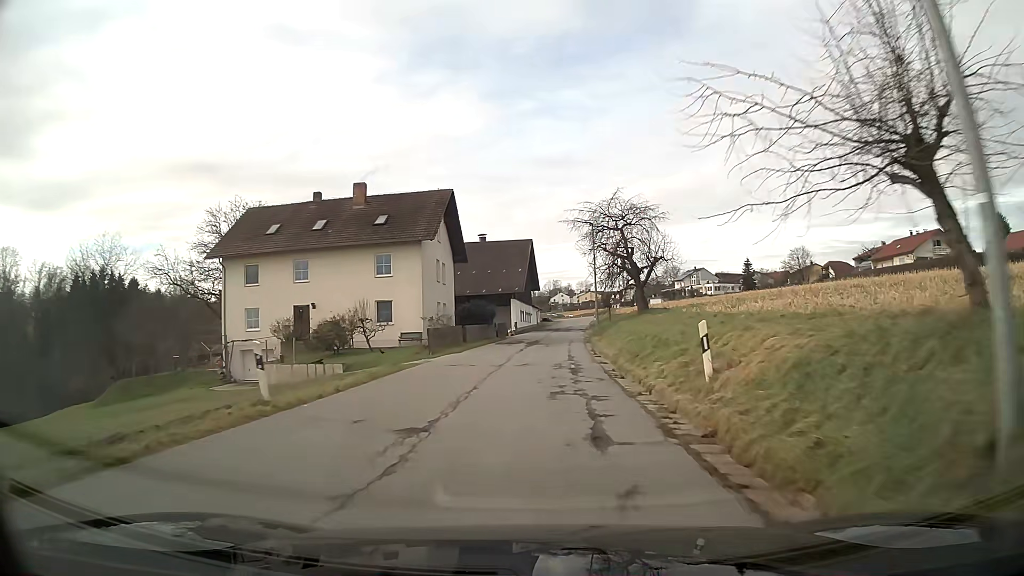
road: unclassified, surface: asphalt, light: Day
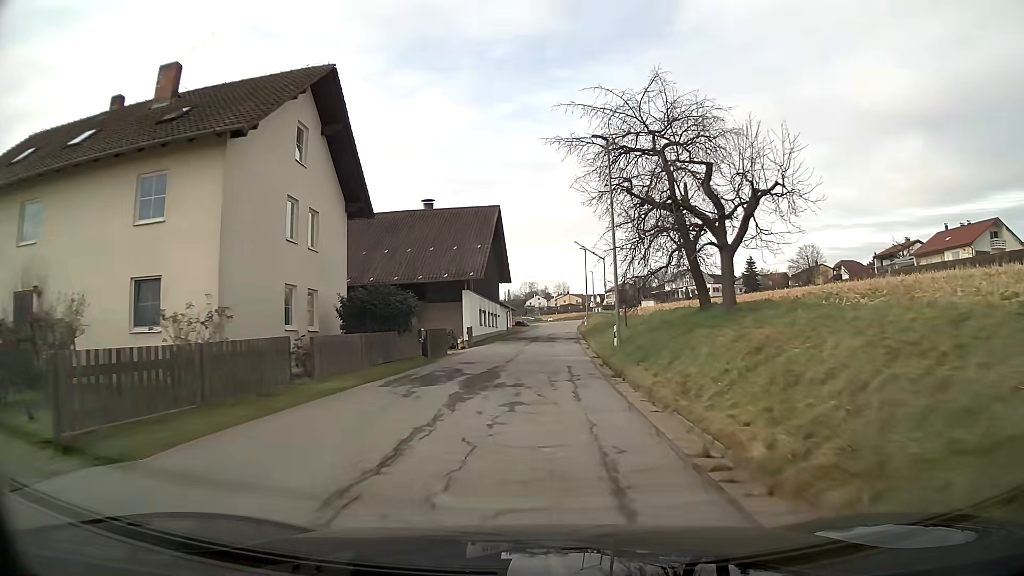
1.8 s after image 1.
(+0.4, +23.3) m; +2°
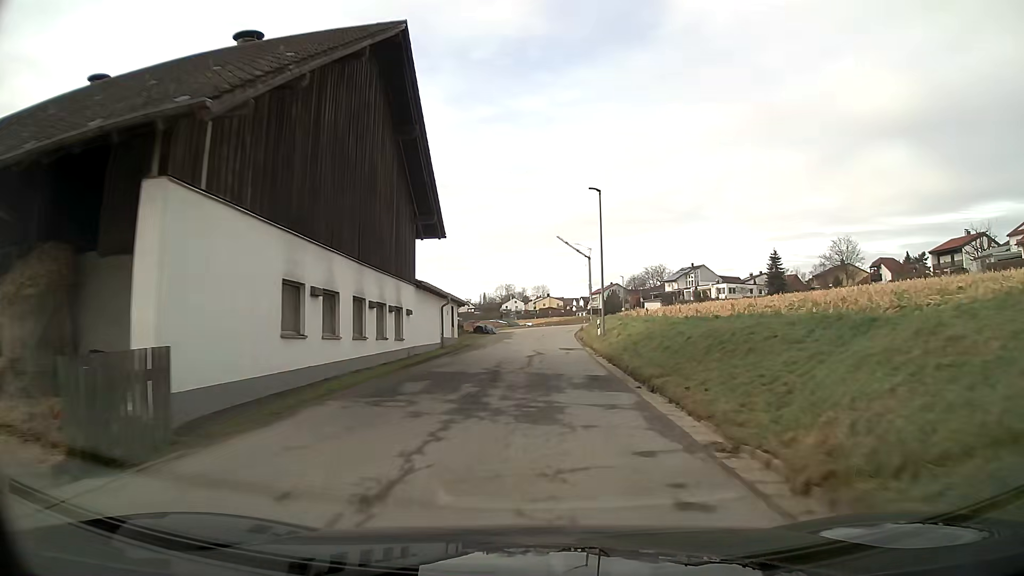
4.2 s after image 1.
(+0.5, +31.8) m; +2°
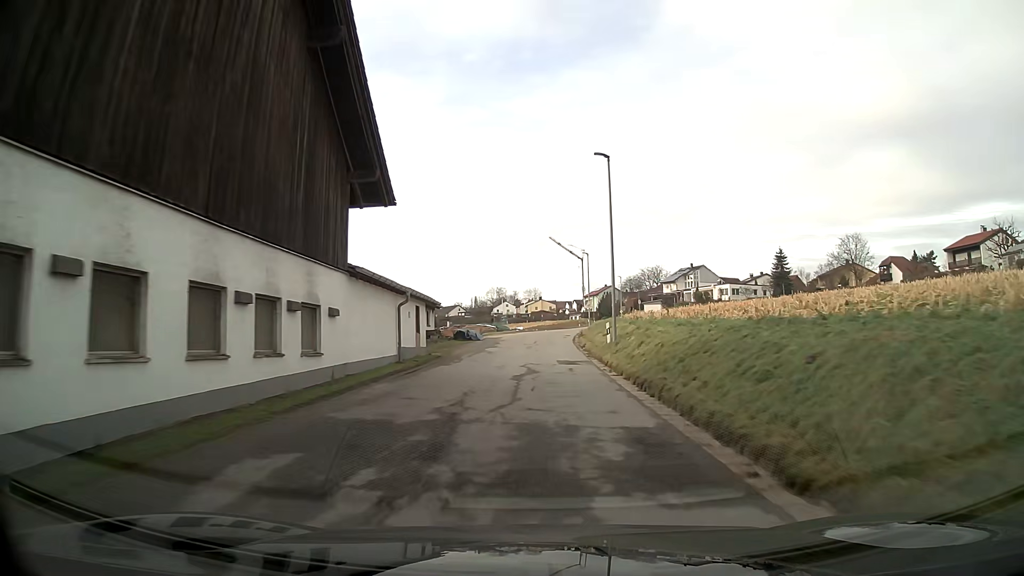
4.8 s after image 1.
(+0.1, +7.9) m; +1°
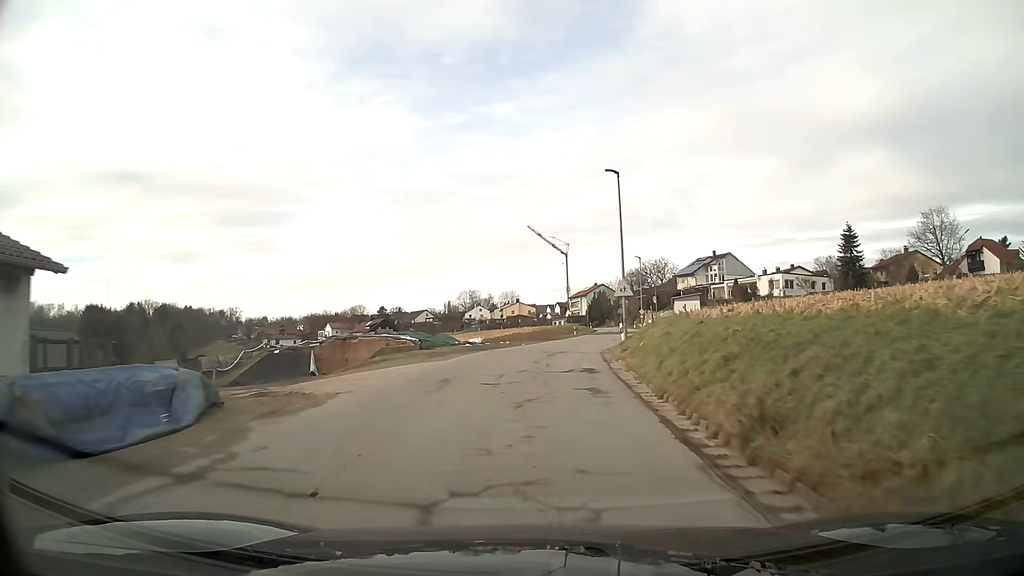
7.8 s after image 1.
(+0.6, +38.7) m; +2°
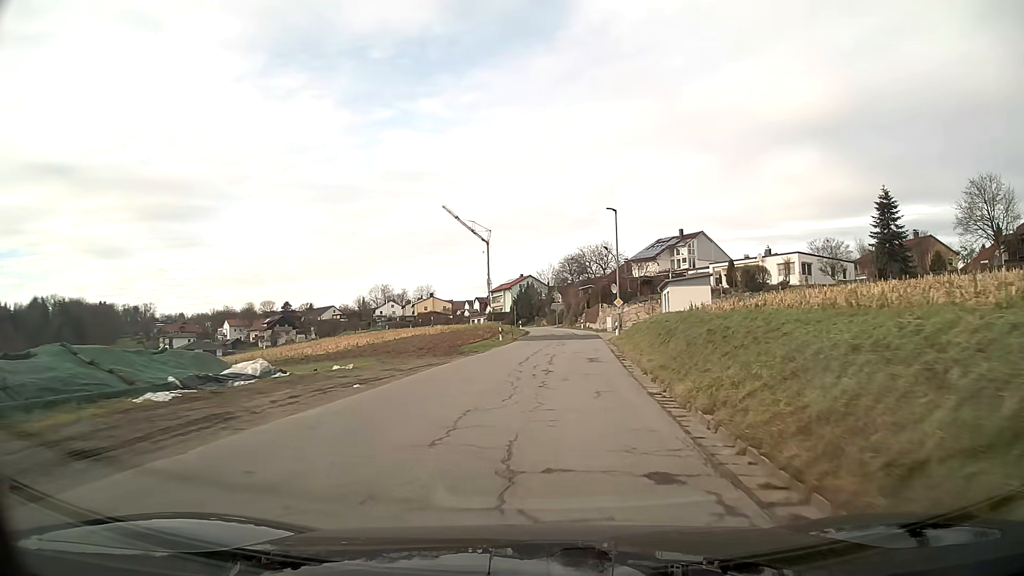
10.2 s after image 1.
(+1.5, +29.3) m; +7°
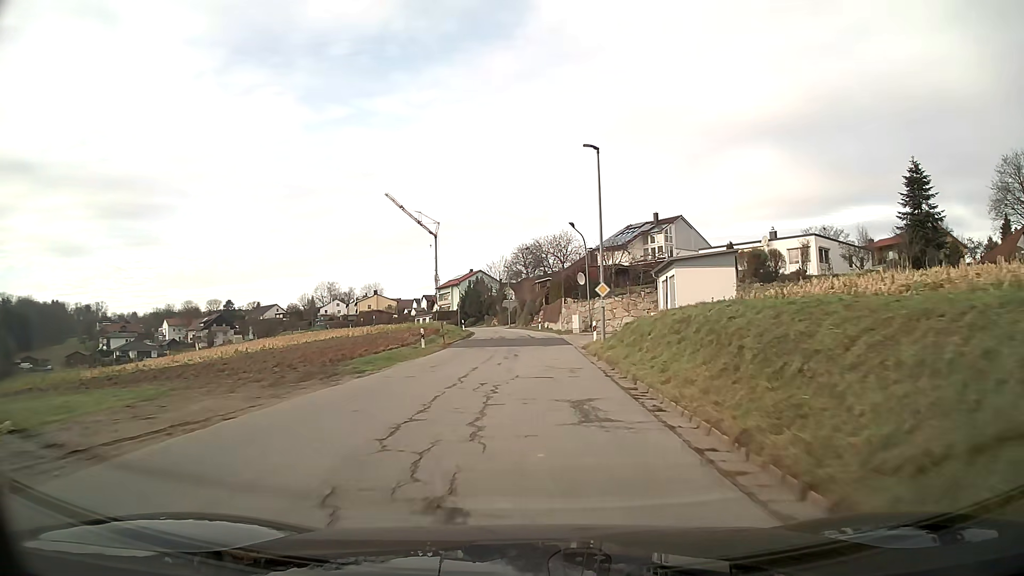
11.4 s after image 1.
(+0.5, +14.5) m; +3°
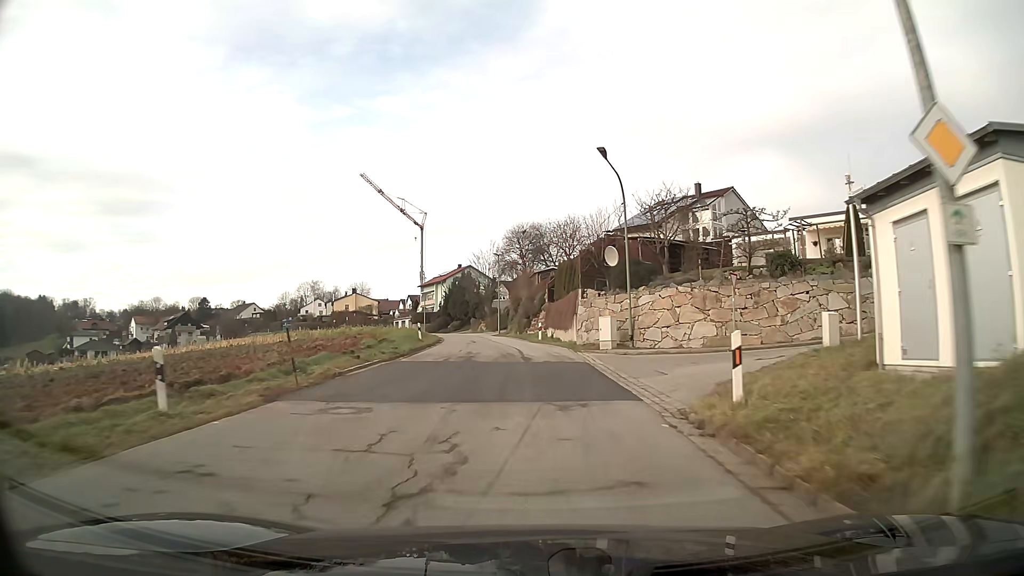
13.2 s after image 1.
(0.0, +21.8) m; 0°
